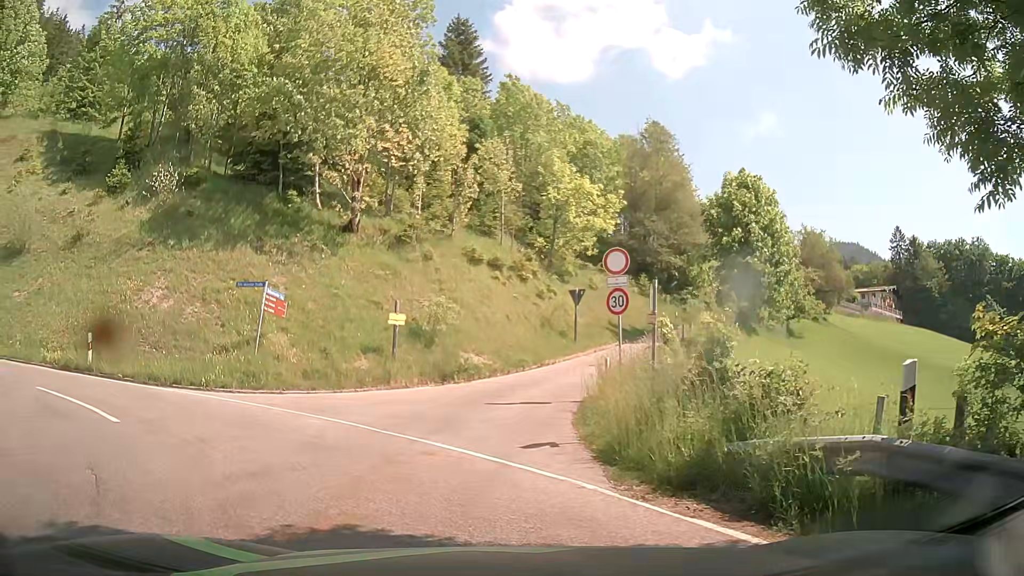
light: Day
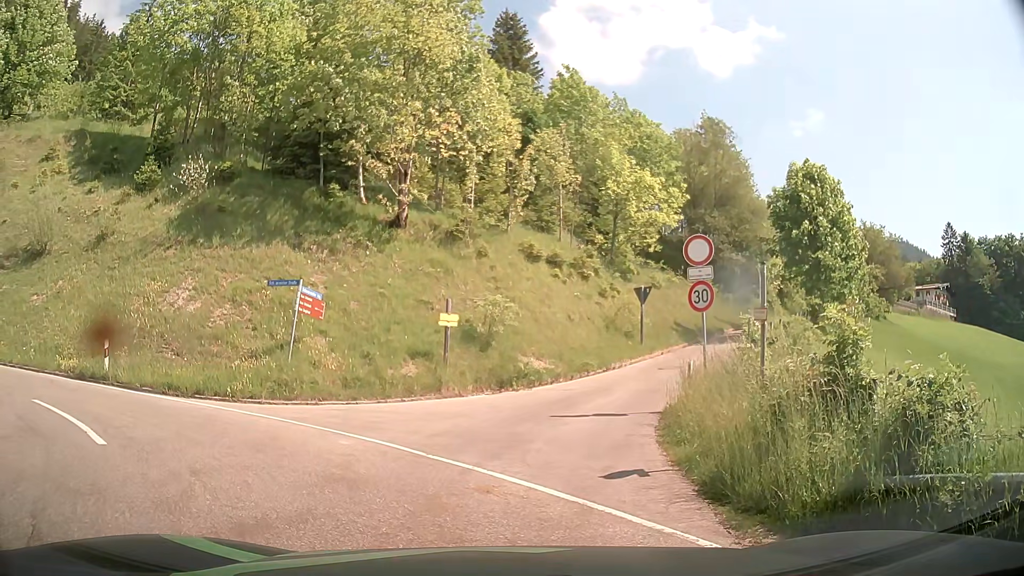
(-0.1, +1.8) m; -3°
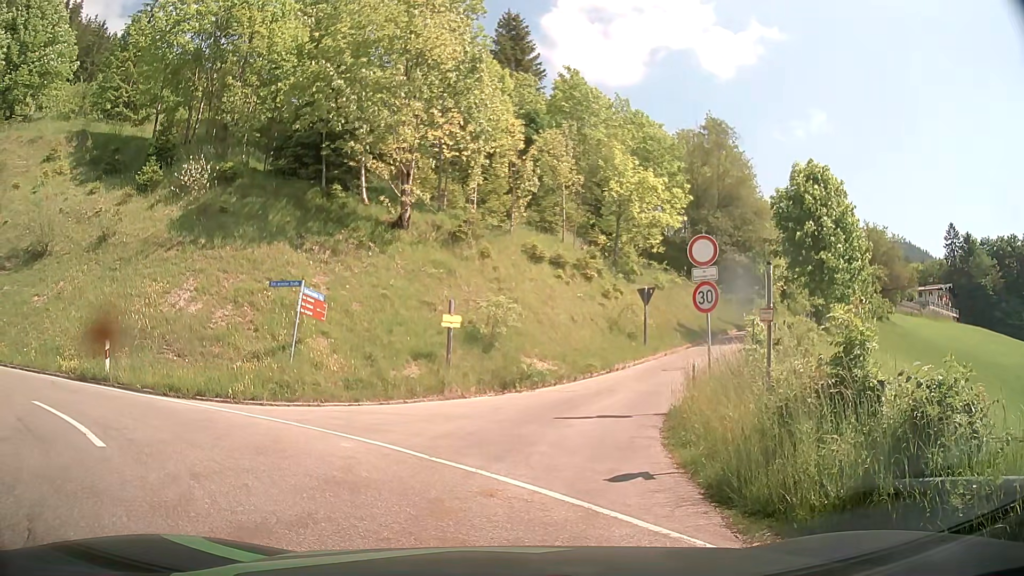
(0.0, +0.1) m; 0°
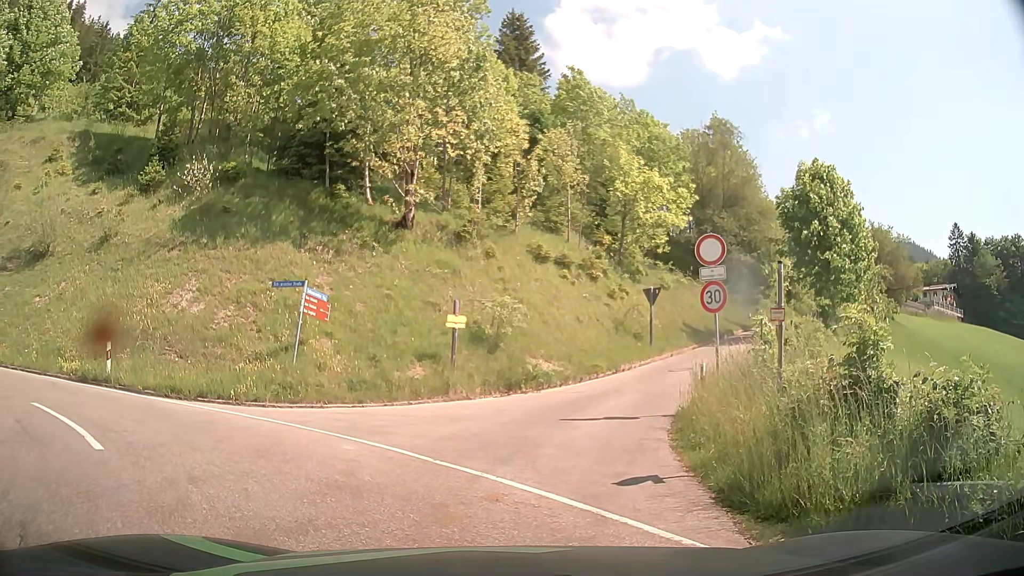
(0.0, +0.2) m; 0°
